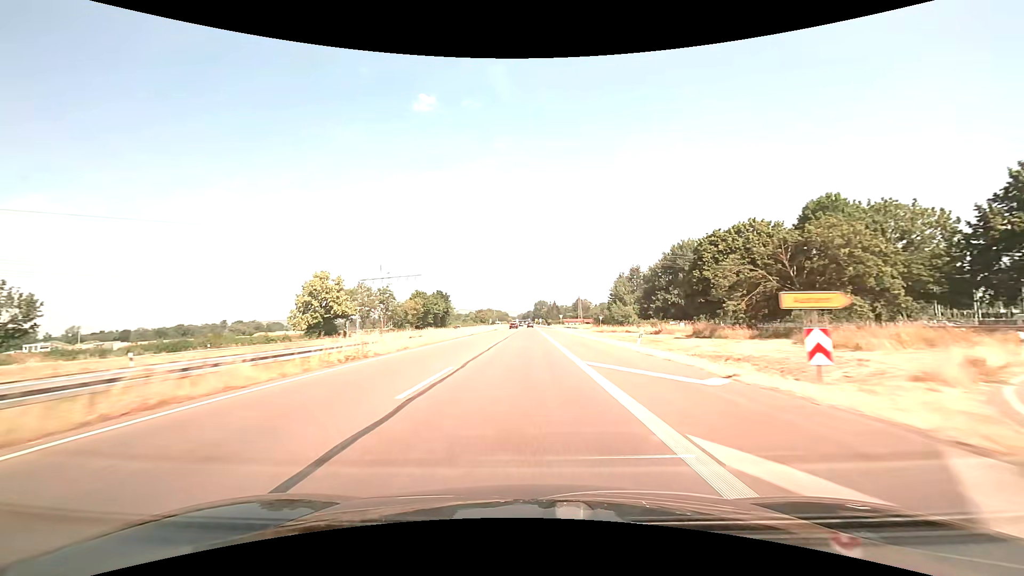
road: trunk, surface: asphalt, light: Day
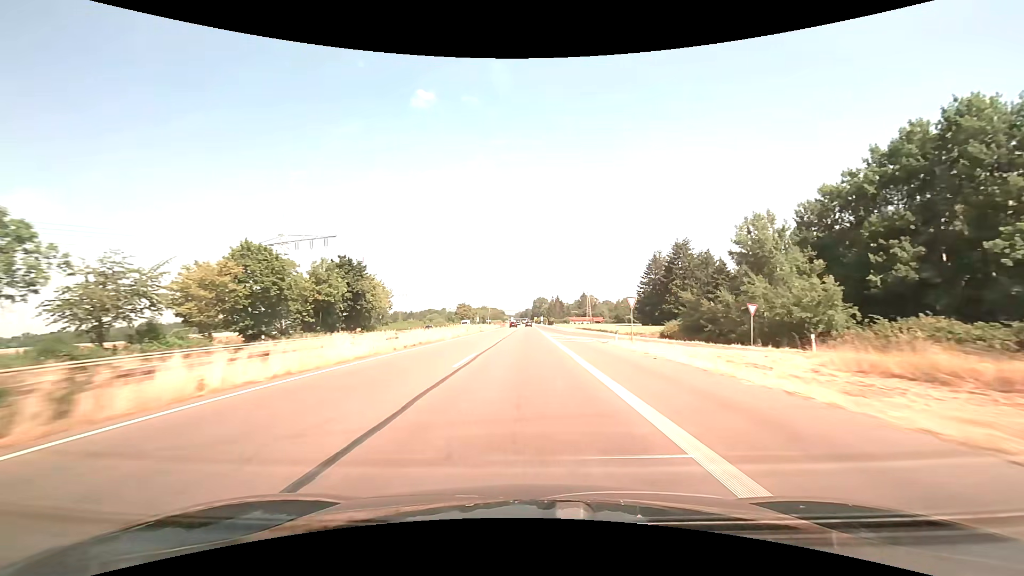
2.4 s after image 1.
(+0.2, +68.2) m; 0°
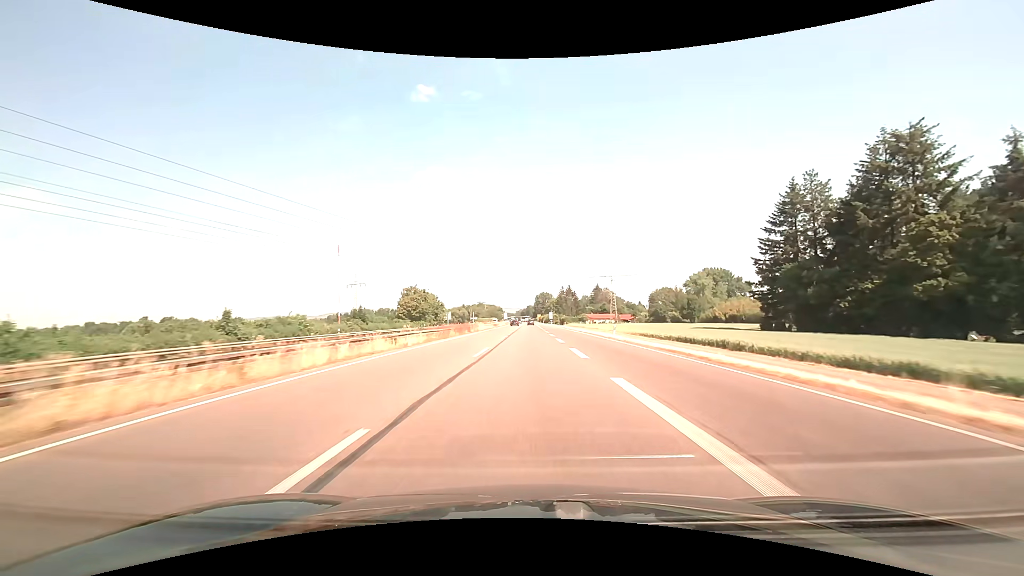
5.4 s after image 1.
(-0.1, +88.7) m; 0°
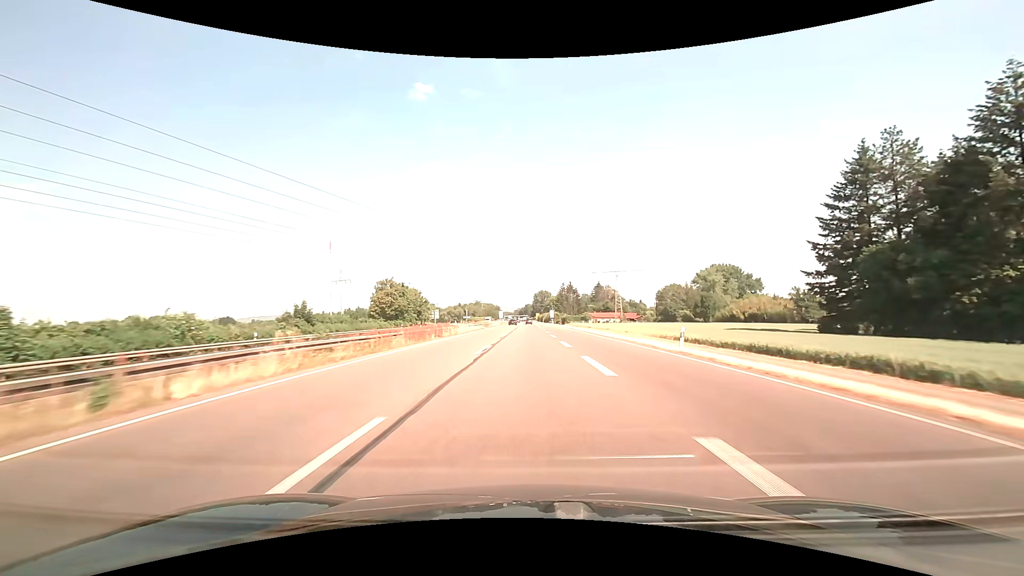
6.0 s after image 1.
(0.0, +17.8) m; 0°
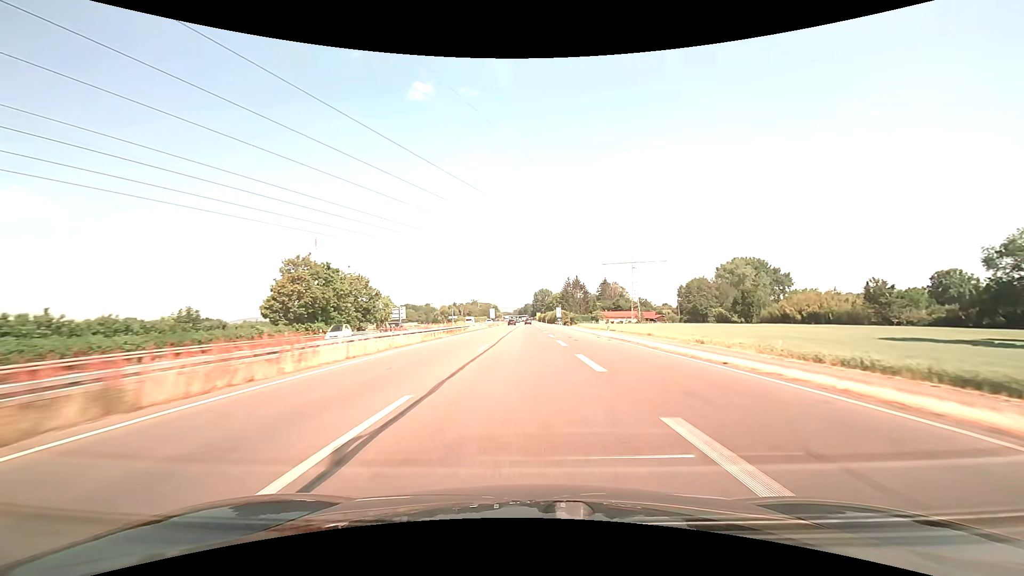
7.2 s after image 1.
(0.0, +34.9) m; 0°
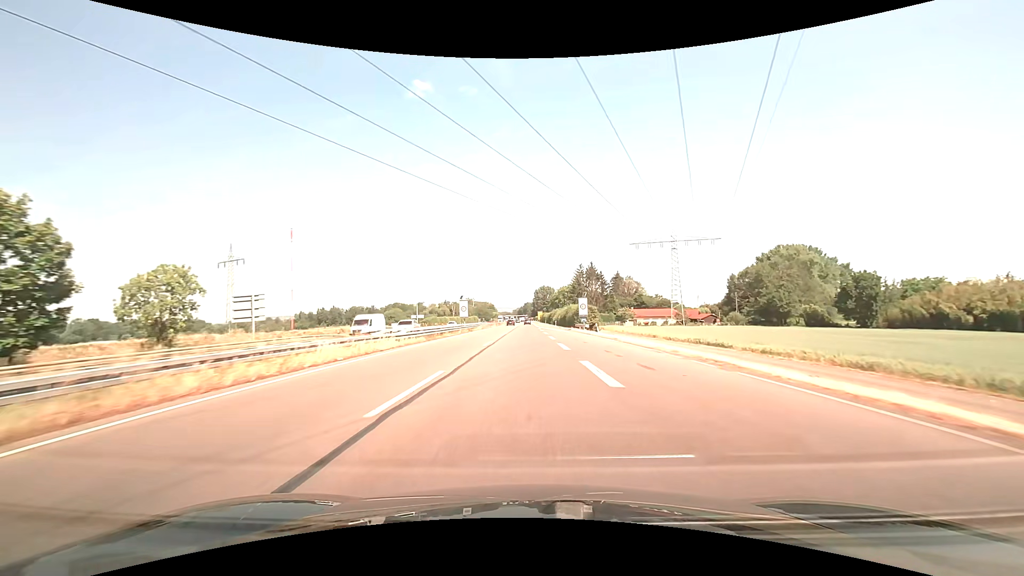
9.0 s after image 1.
(+0.1, +50.8) m; 0°
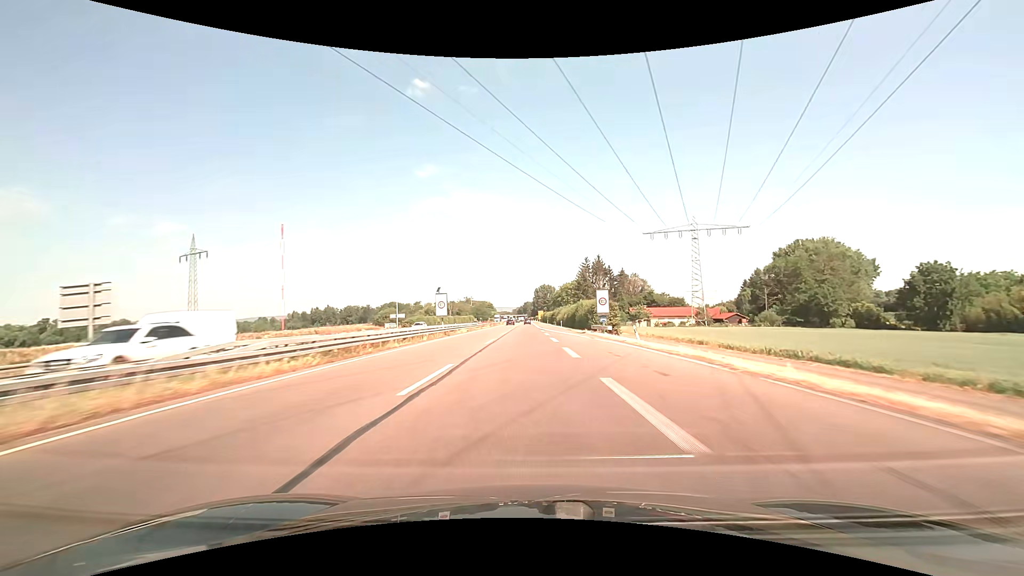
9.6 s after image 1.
(0.0, +16.5) m; 0°
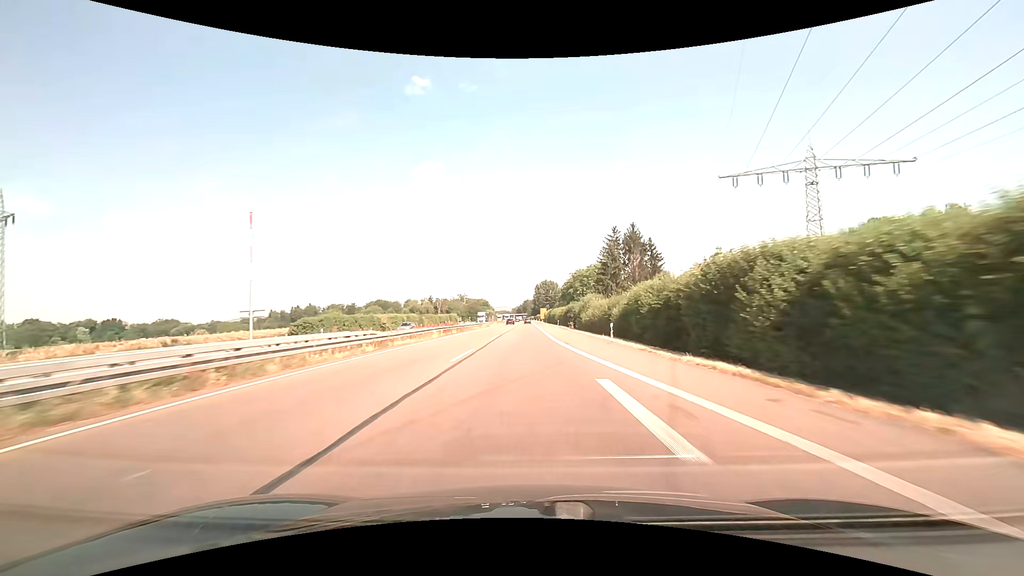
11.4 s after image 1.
(0.0, +48.3) m; 0°
(0, +10) (0, +20) (0, +30) (0, +40) (0, +50) (0, +60) (0, +70) (0, +80) (0, +90) (0, +100) m
